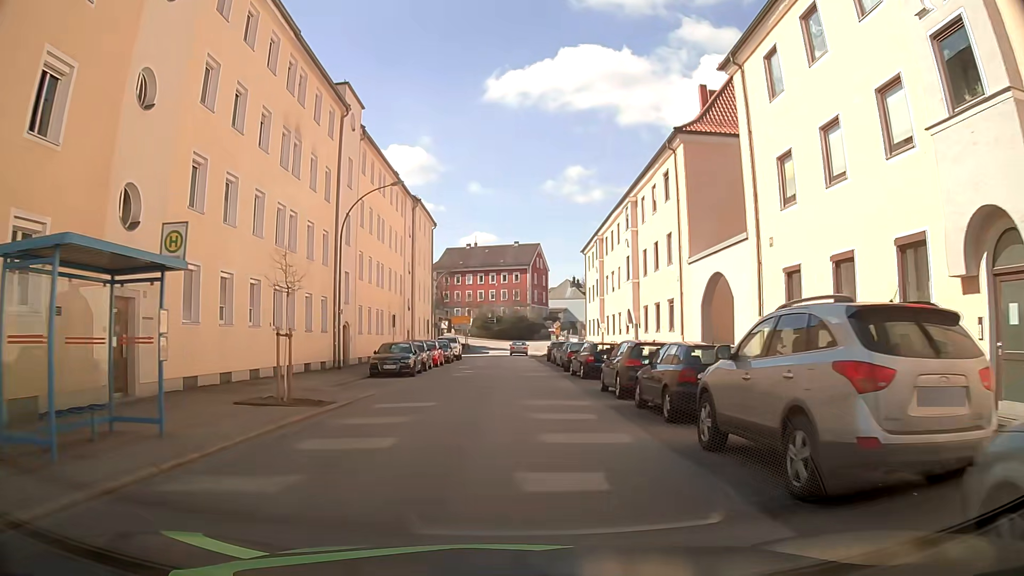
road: tertiary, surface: asphalt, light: Day
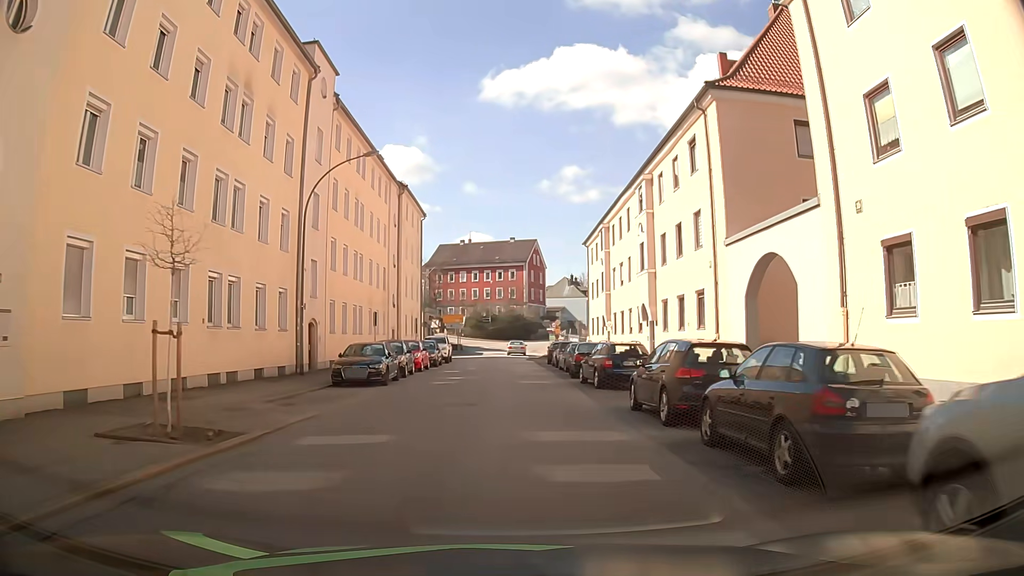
(0.0, +5.3) m; 0°
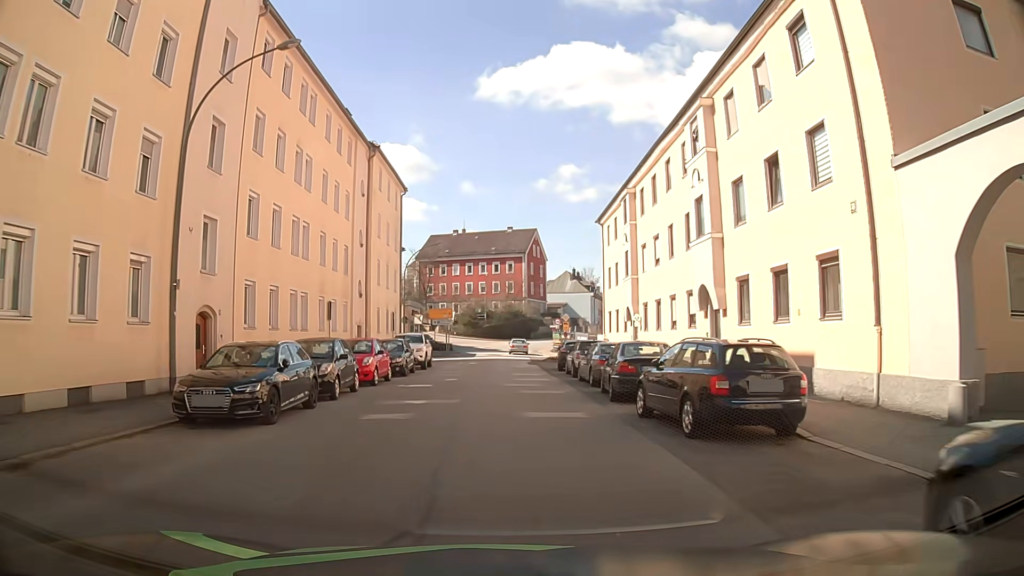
(0.0, +10.7) m; 0°
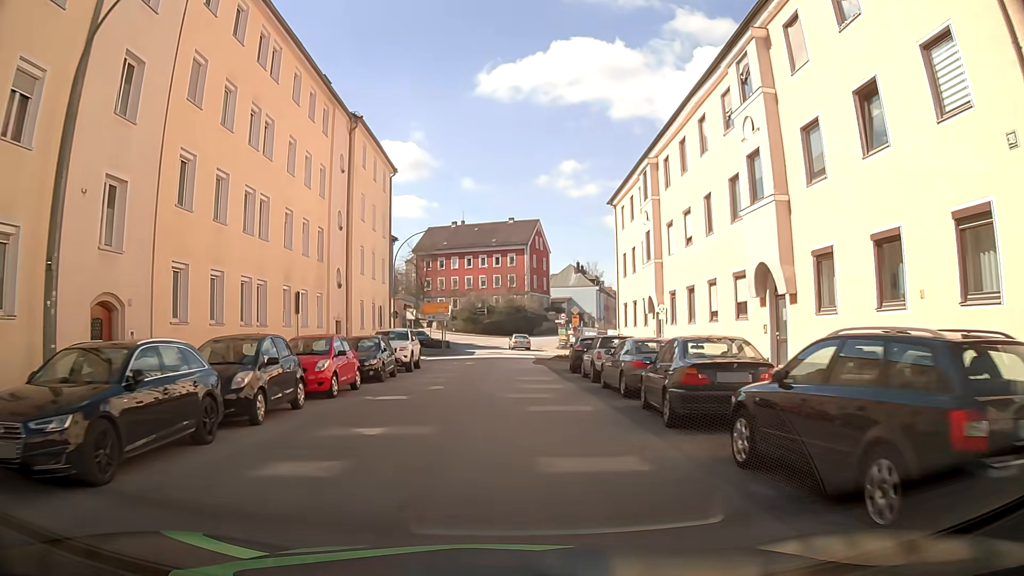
(0.0, +5.4) m; -1°
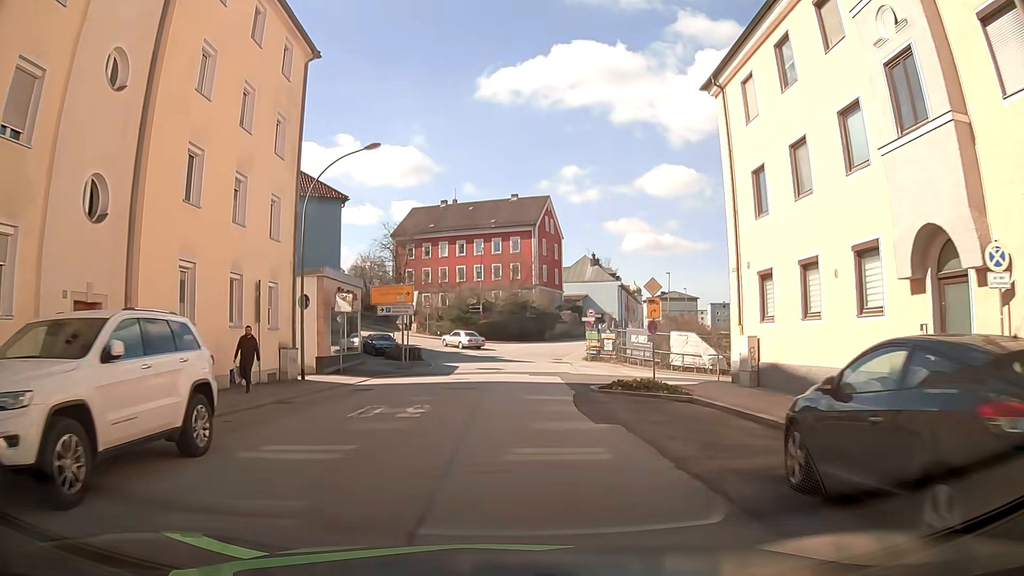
(+0.2, +21.9) m; 0°
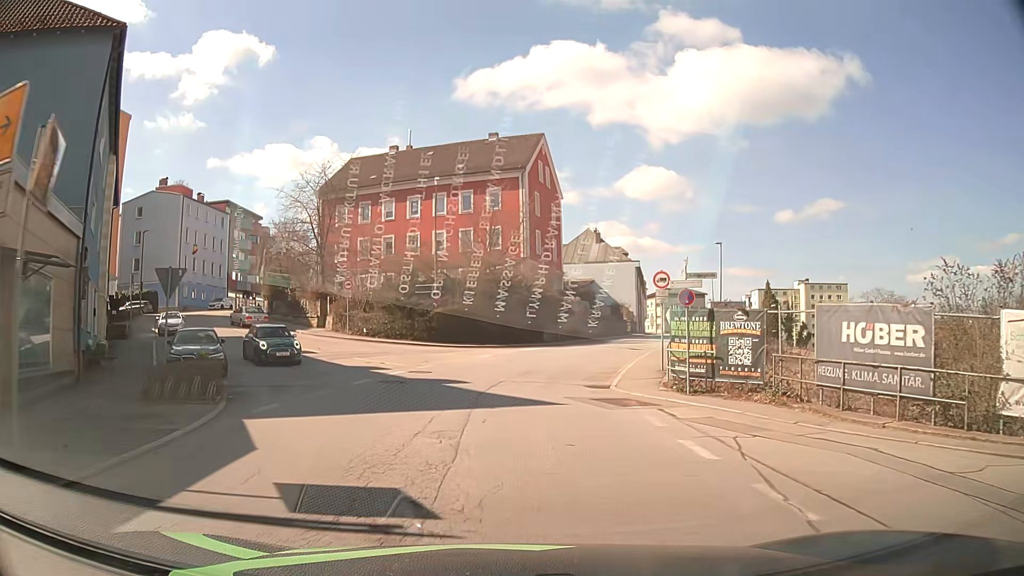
(+0.3, +27.3) m; +2°
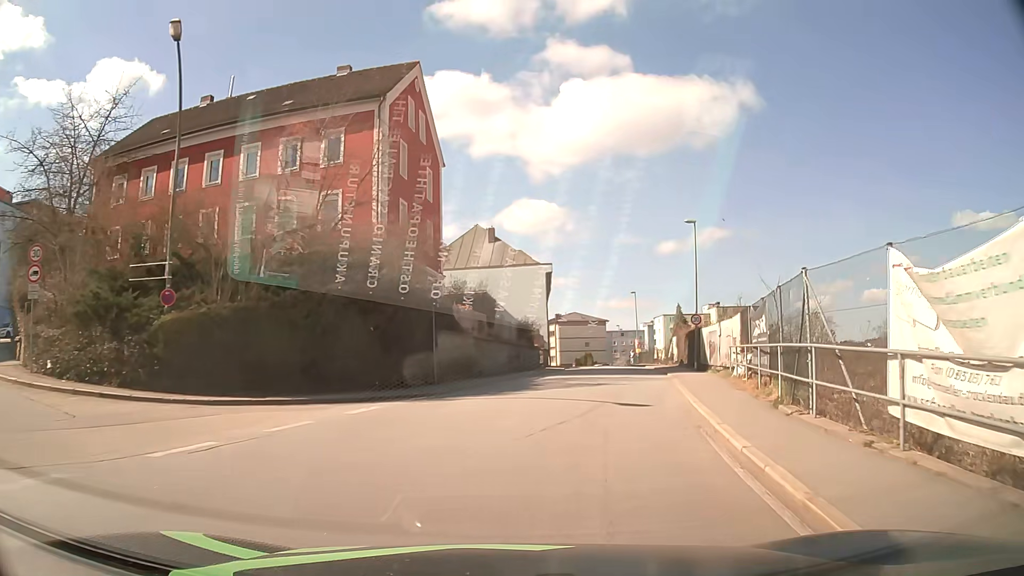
(+1.4, +21.5) m; +11°
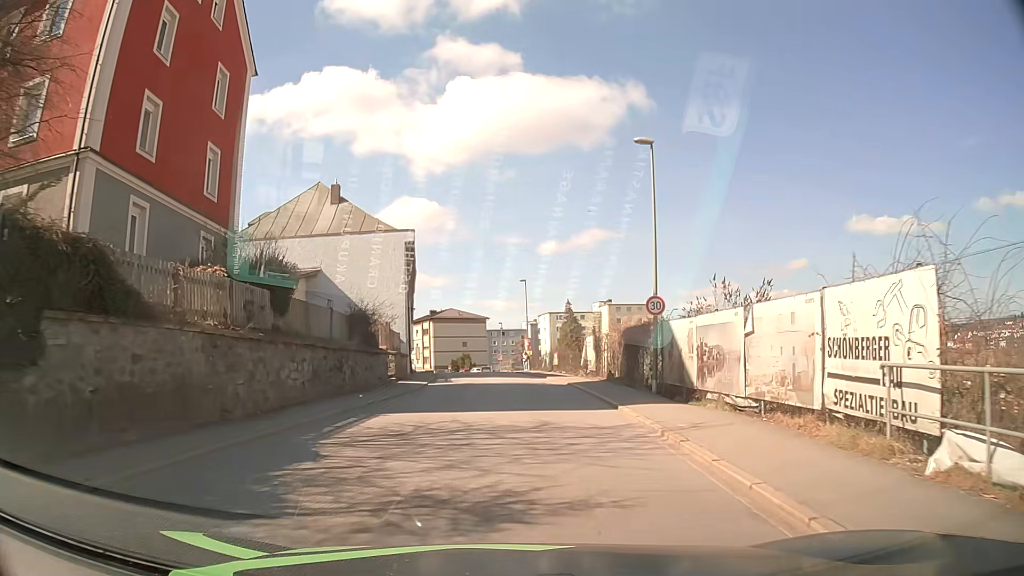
(+1.5, +15.4) m; +10°
